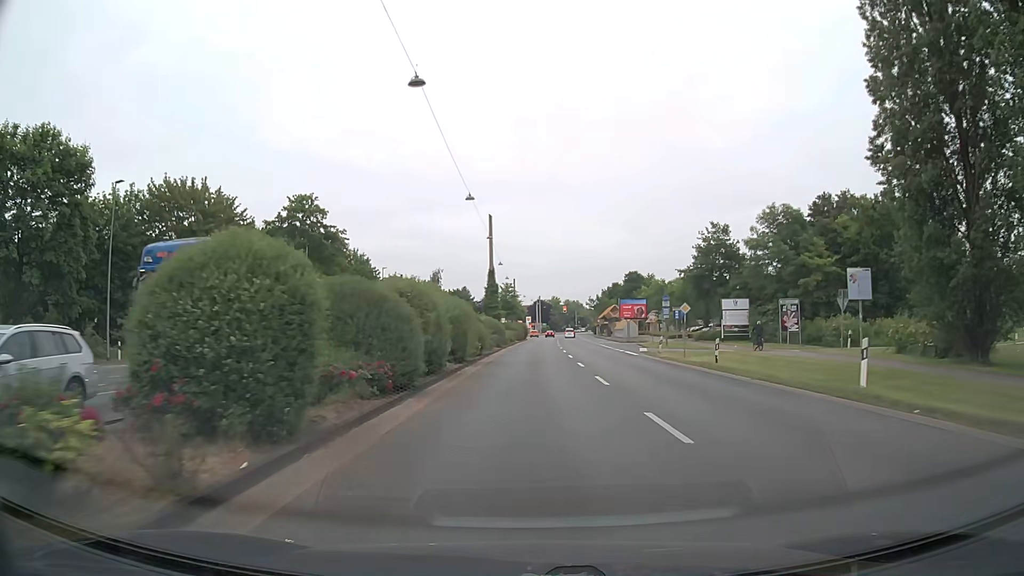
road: primary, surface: asphalt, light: Day
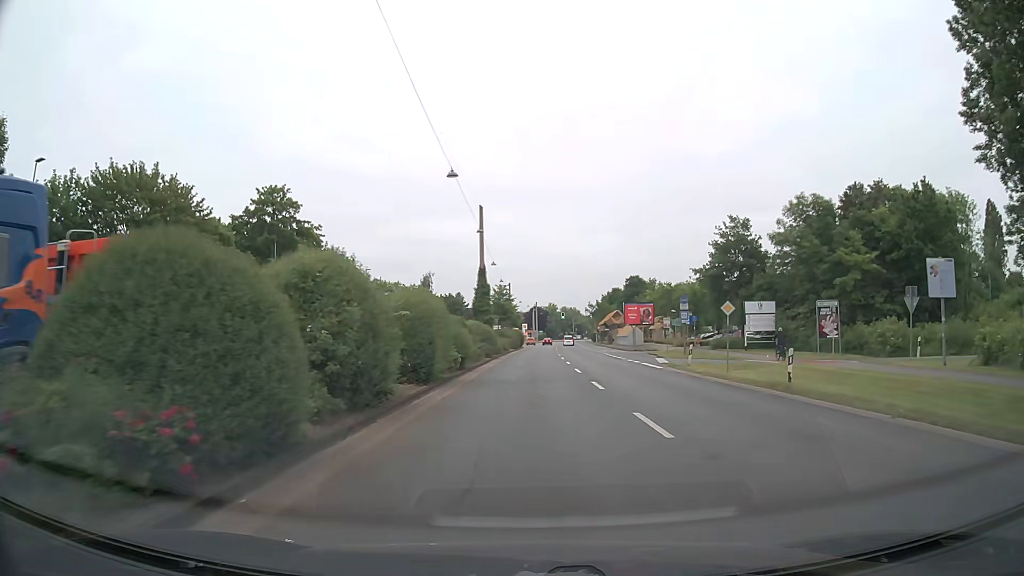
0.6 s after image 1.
(-0.1, +7.9) m; -1°
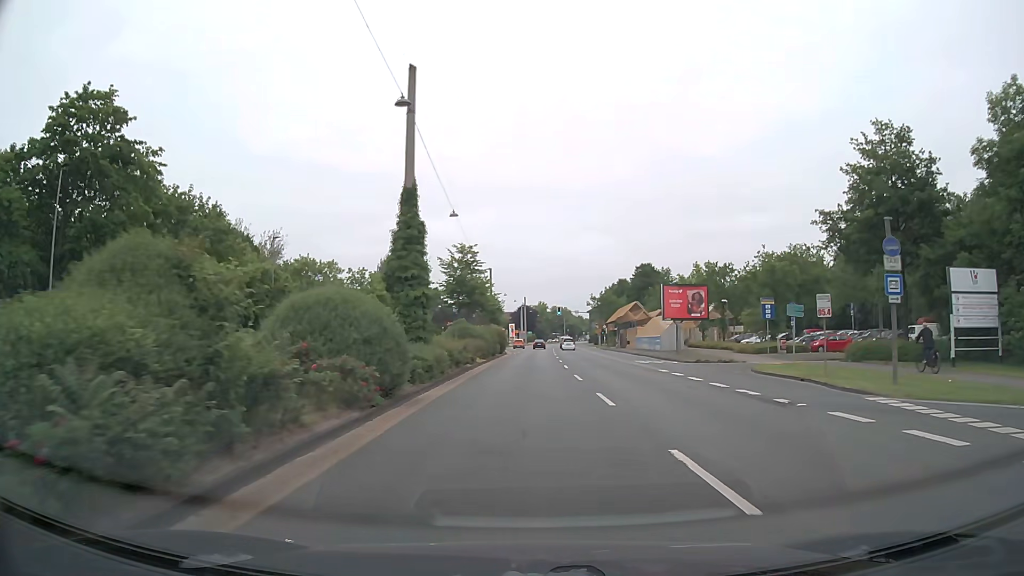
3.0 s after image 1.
(+0.4, +30.2) m; +1°
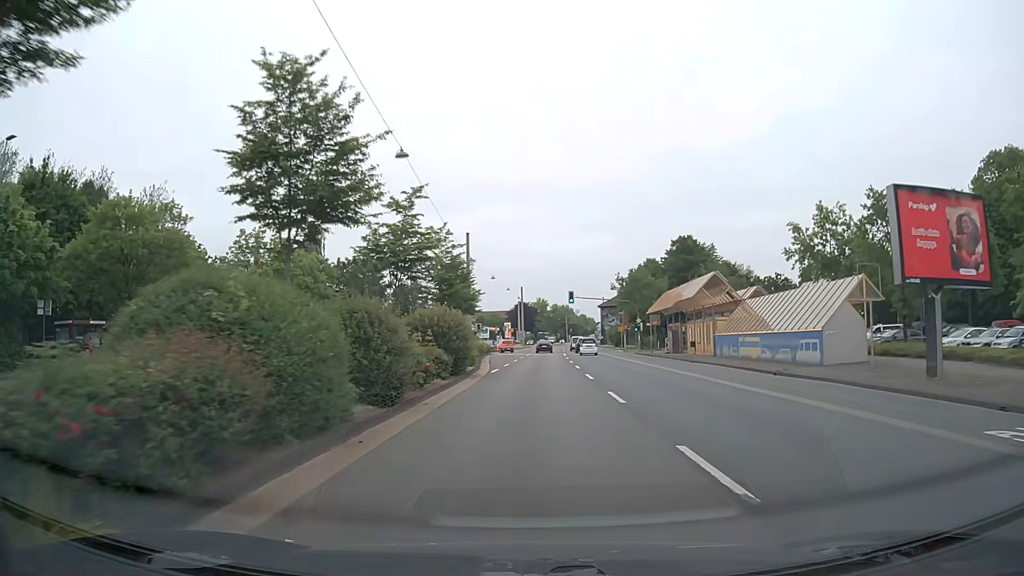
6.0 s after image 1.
(+0.3, +35.7) m; +1°
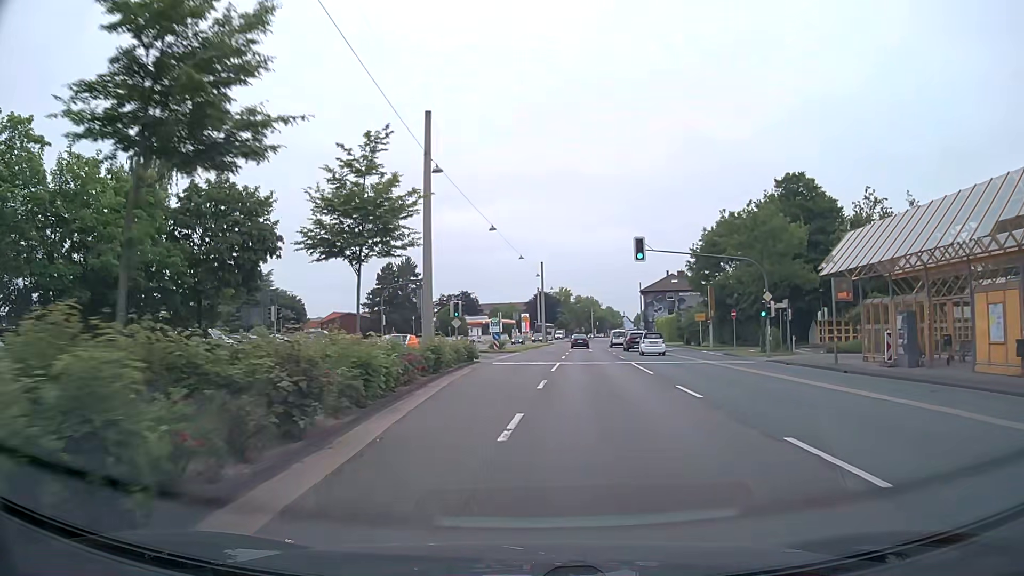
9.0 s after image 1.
(-0.5, +36.5) m; -2°
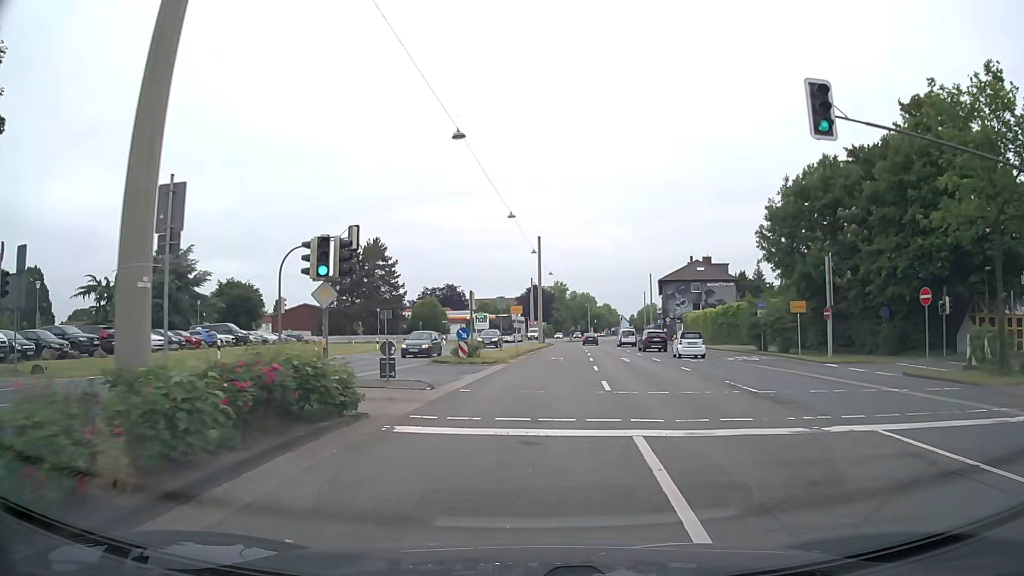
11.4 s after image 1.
(-0.1, +23.7) m; 0°
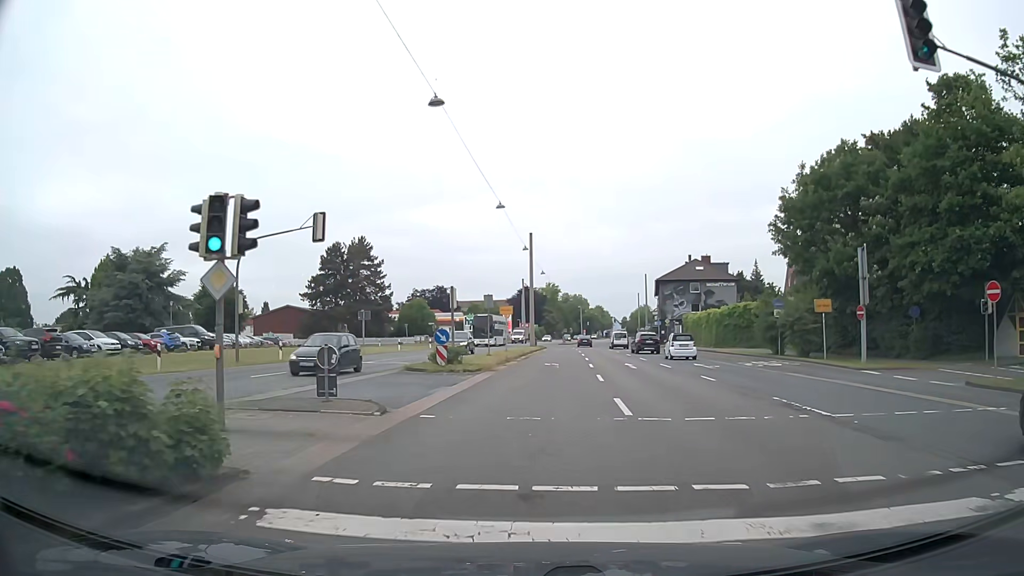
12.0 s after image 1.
(0.0, +4.5) m; +1°
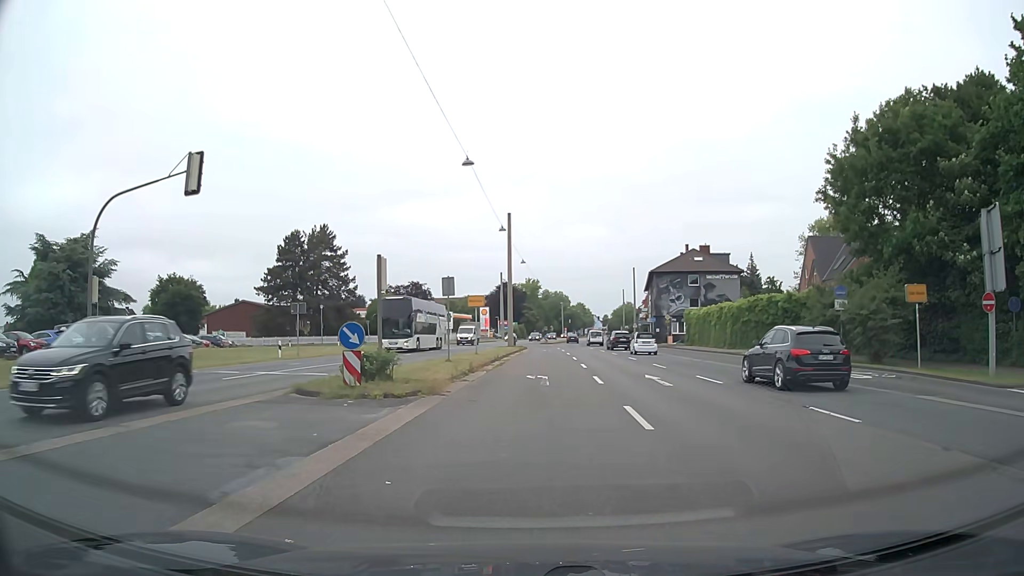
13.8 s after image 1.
(+0.2, +10.4) m; +2°
